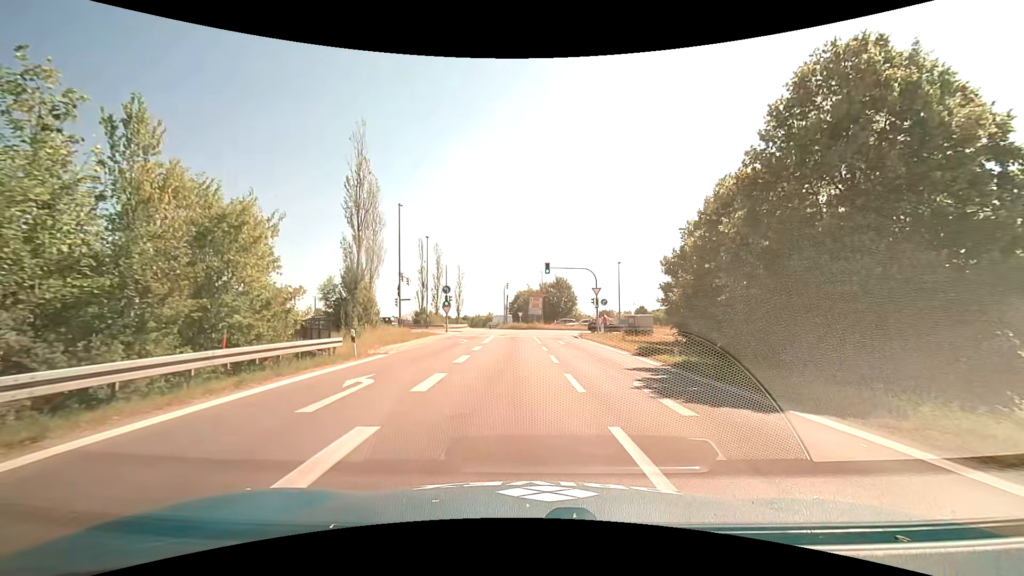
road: motorway_link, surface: asphalt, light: Day
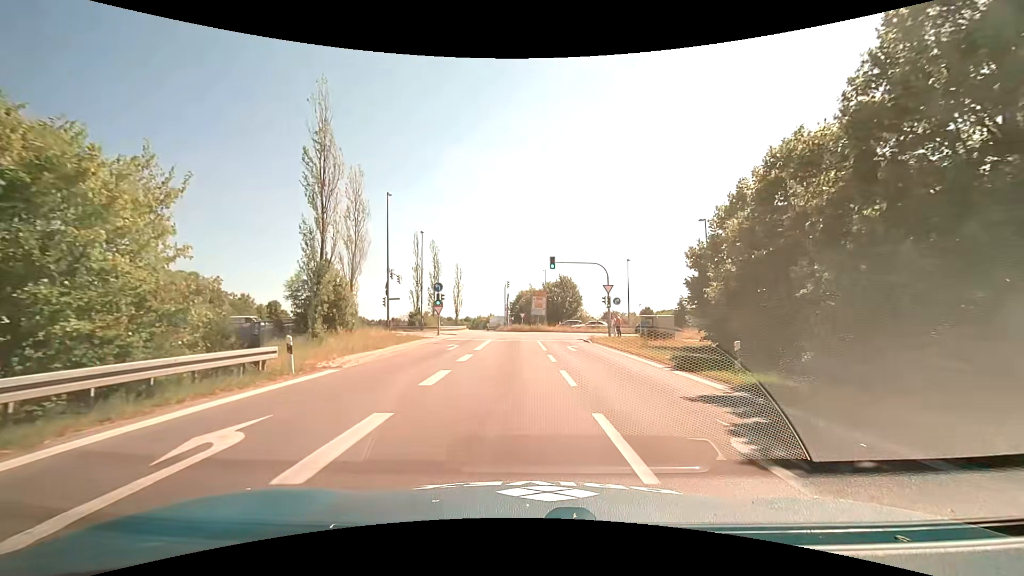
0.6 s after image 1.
(0.0, +5.0) m; 0°
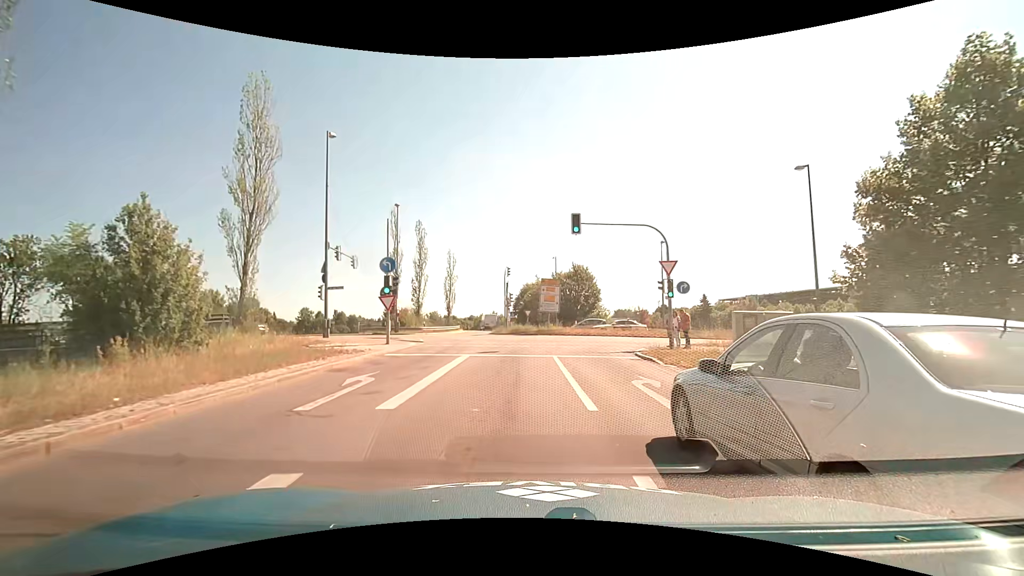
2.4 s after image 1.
(-0.1, +14.6) m; -1°
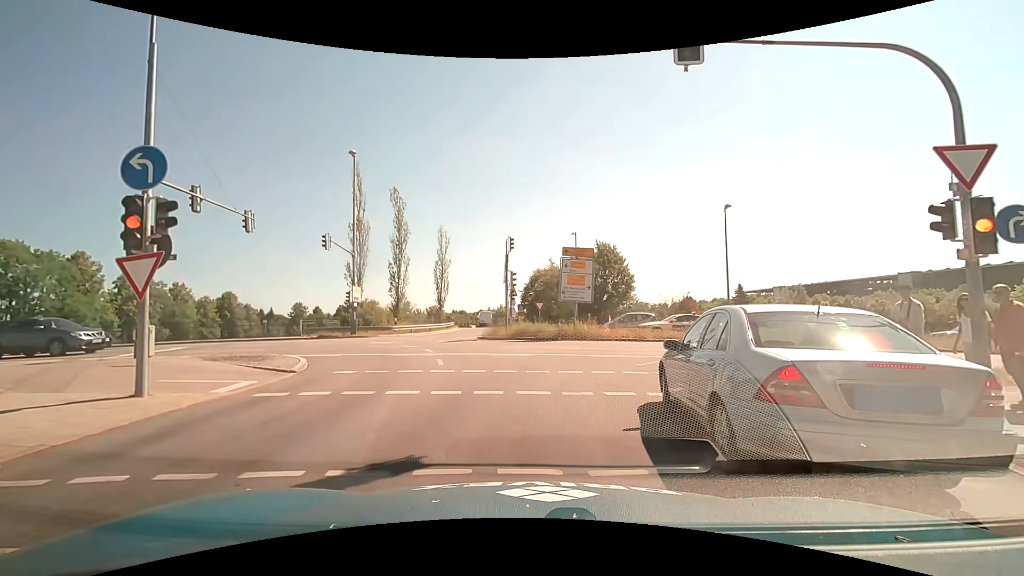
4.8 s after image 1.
(0.0, +14.5) m; 0°
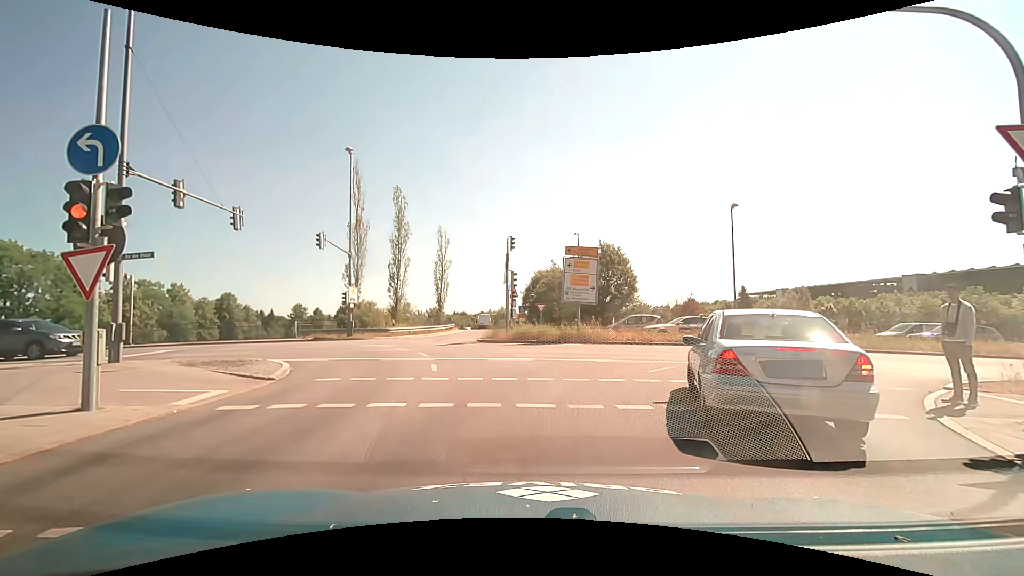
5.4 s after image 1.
(0.0, +0.8) m; -2°
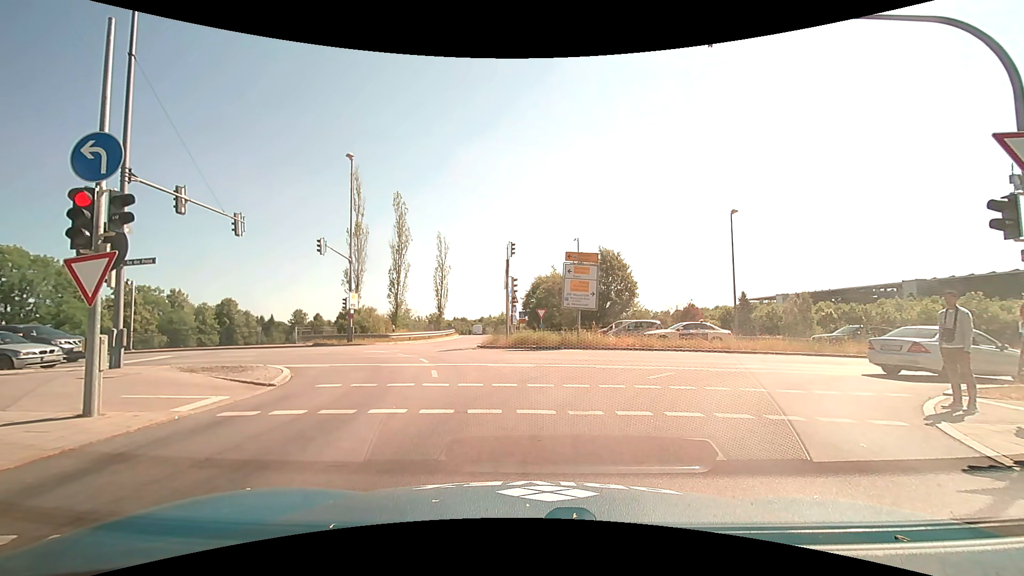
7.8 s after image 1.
(0.0, +0.1) m; 0°
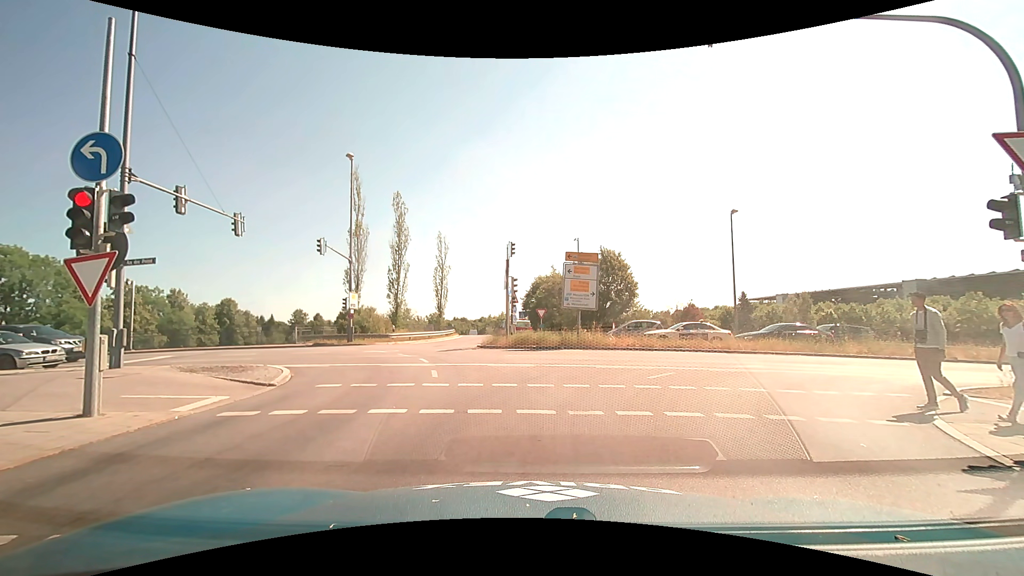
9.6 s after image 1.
(0.0, 0.0) m; 0°
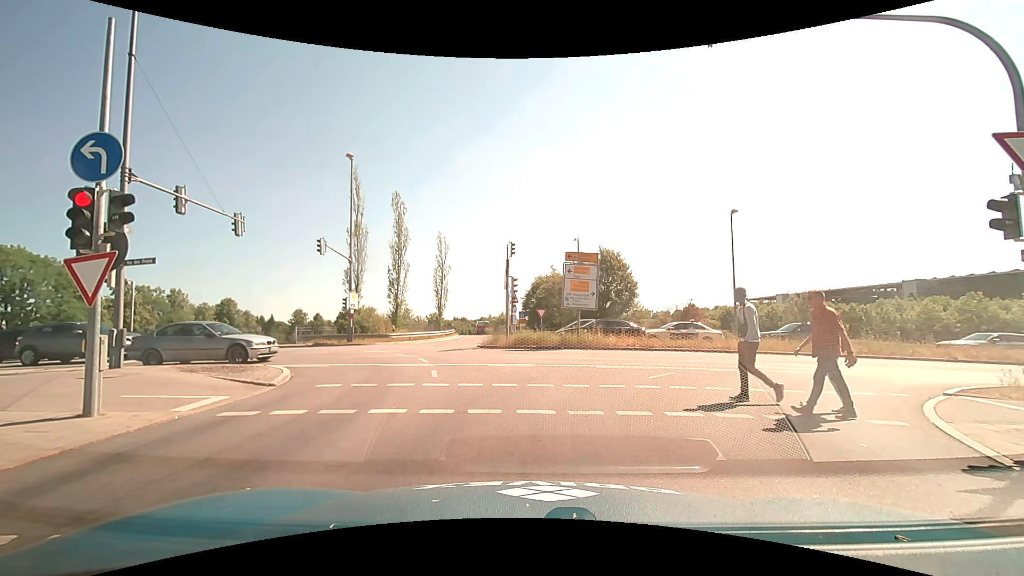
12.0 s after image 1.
(0.0, 0.0) m; 0°
(0, +10) (-2, +20) (-9, +27) (-19, +30) (-29, +31) (-39, +32) (-49, +32) (-59, +32) (-69, +31) (-79, +31) m
